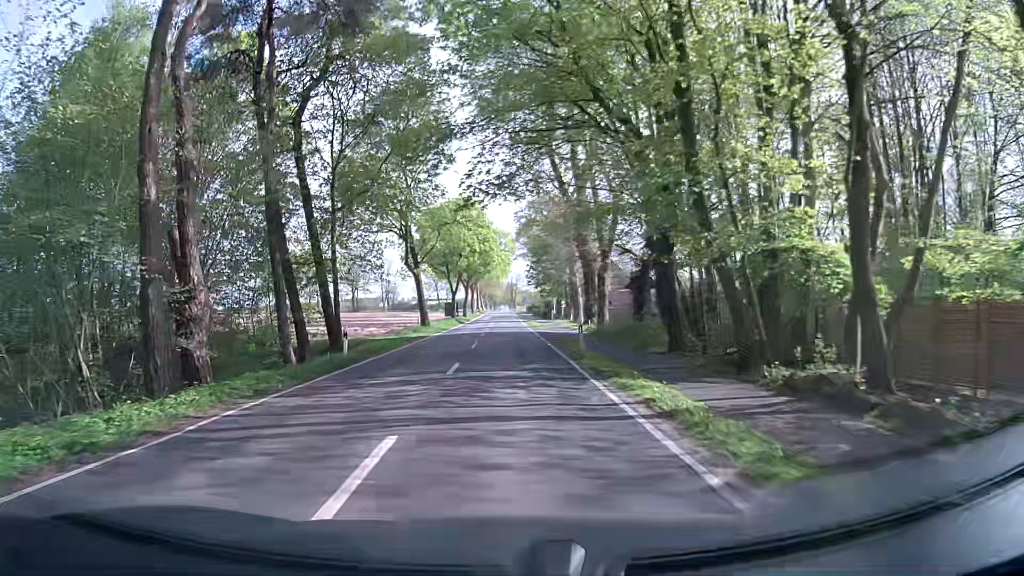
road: secondary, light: Day
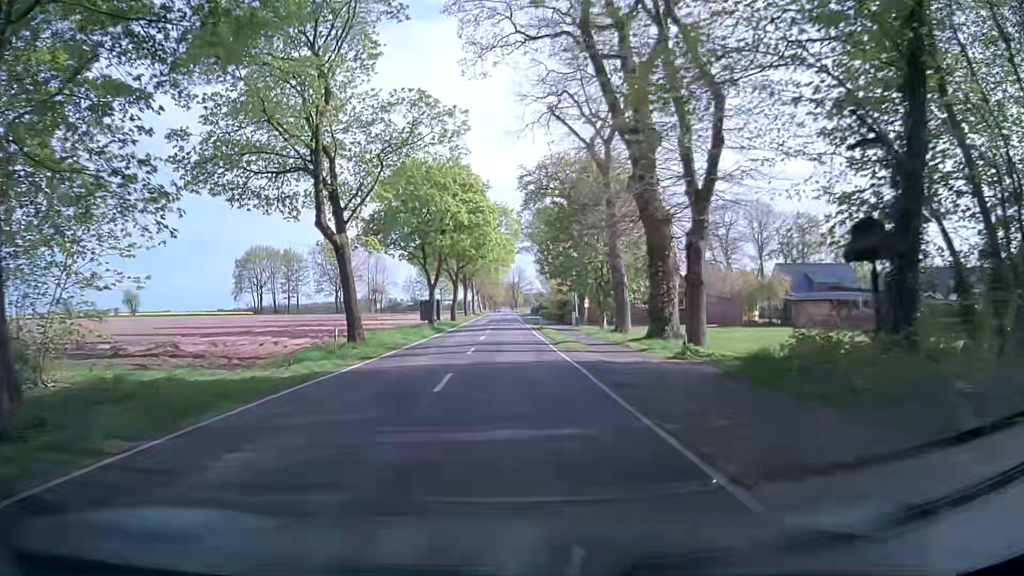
(+0.5, +22.6) m; +1°
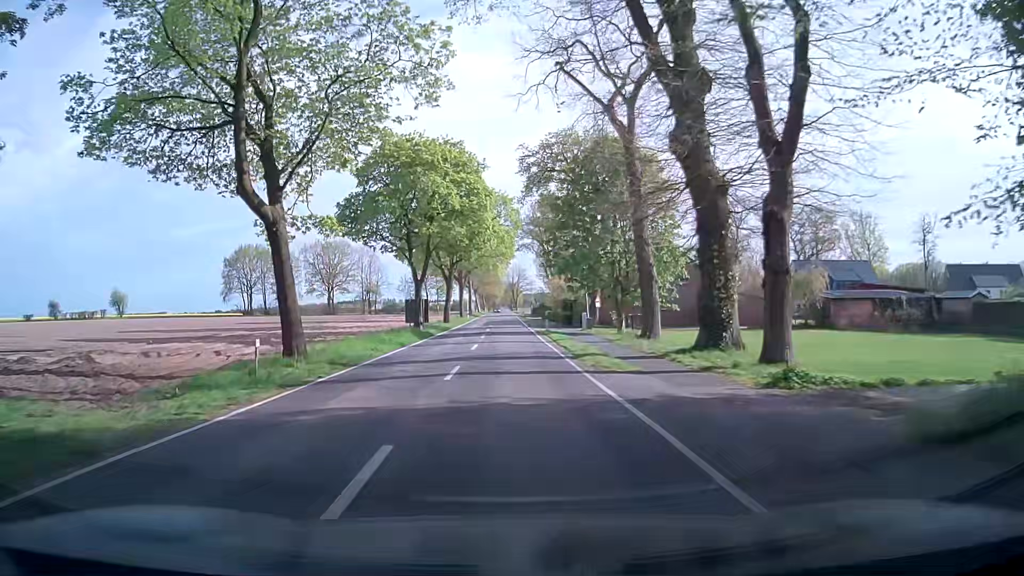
(+0.1, +7.5) m; +1°
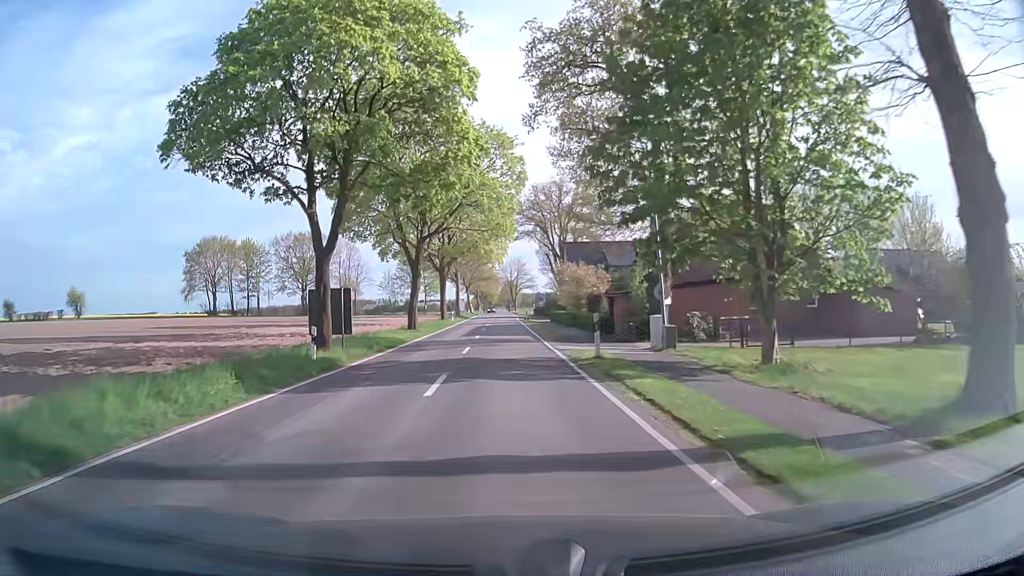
(-0.3, +22.6) m; -1°
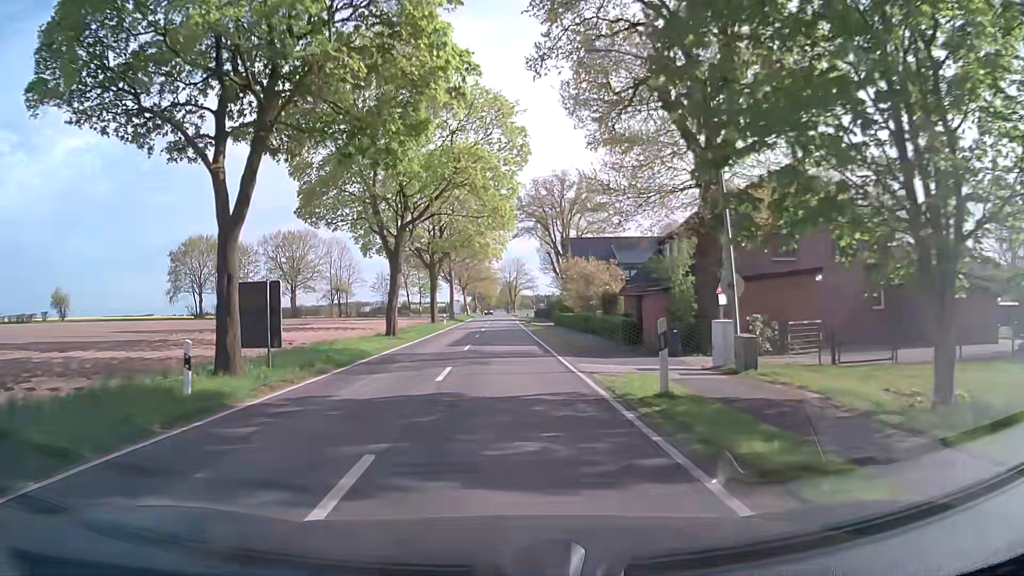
(0.0, +7.5) m; 0°
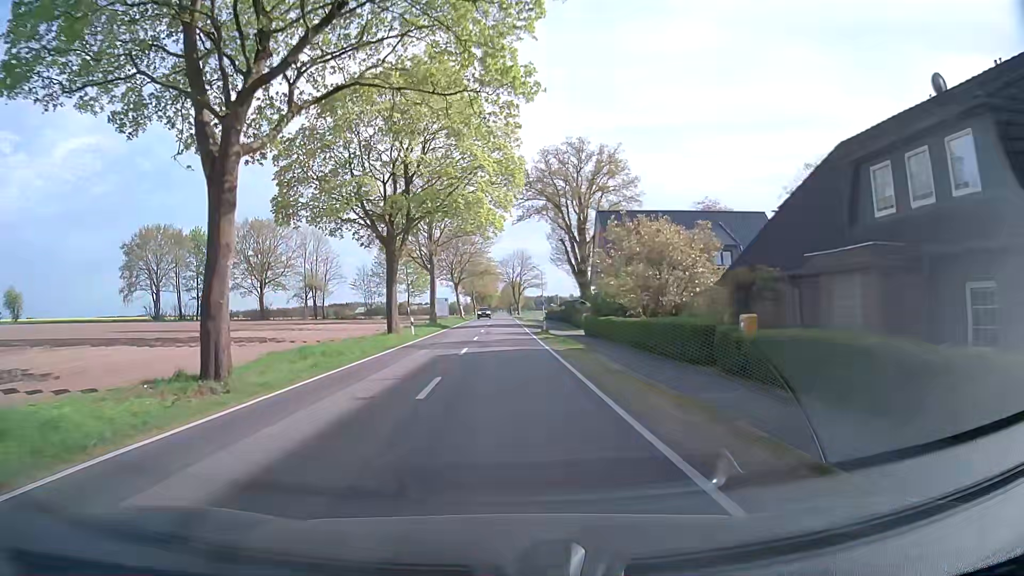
(-0.1, +22.3) m; 0°
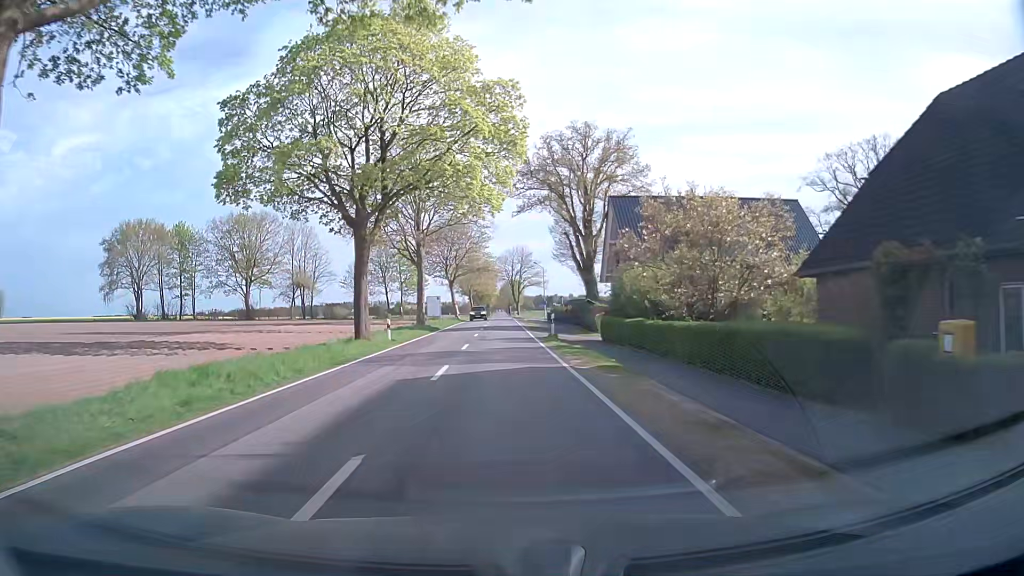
(0.0, +7.4) m; +1°
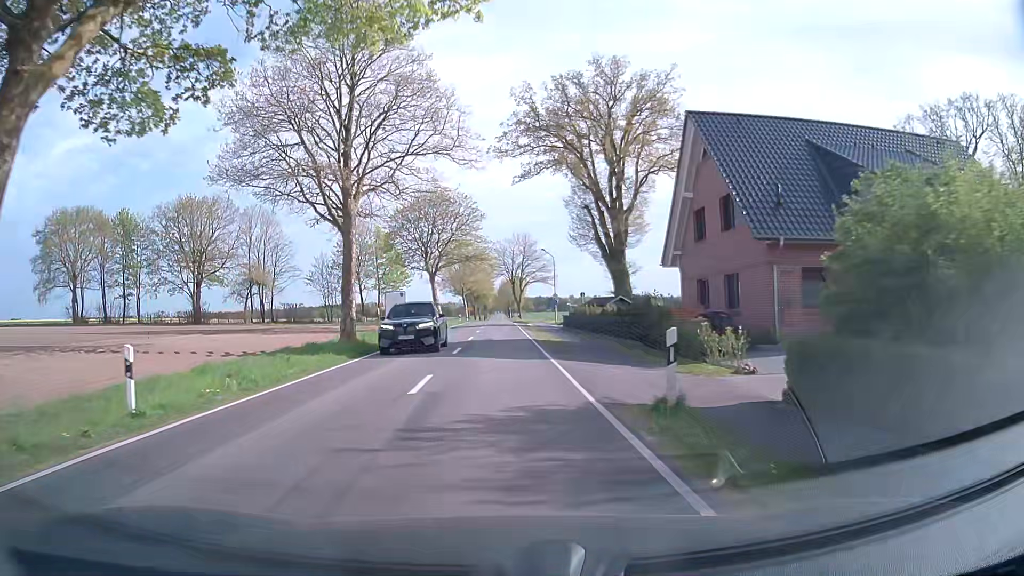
(-0.1, +22.0) m; 0°
(0, +10) (0, +20) (0, +30) (0, +40) (-1, +50) (-1, +60) (-1, +70) (-1, +80) (-1, +90) (-1, +100) m
